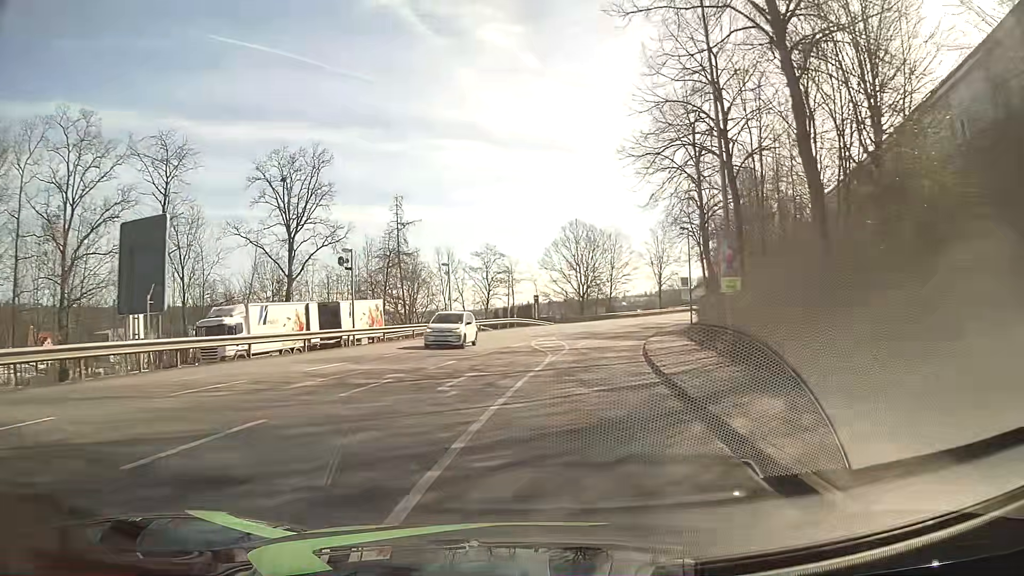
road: tertiary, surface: asphalt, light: Day
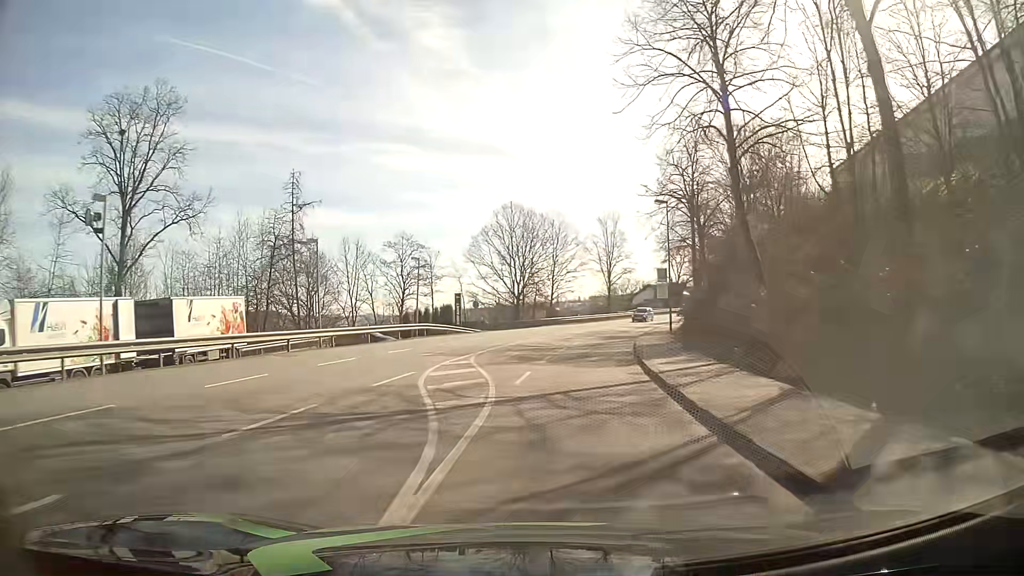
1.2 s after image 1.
(+0.6, +15.7) m; +5°
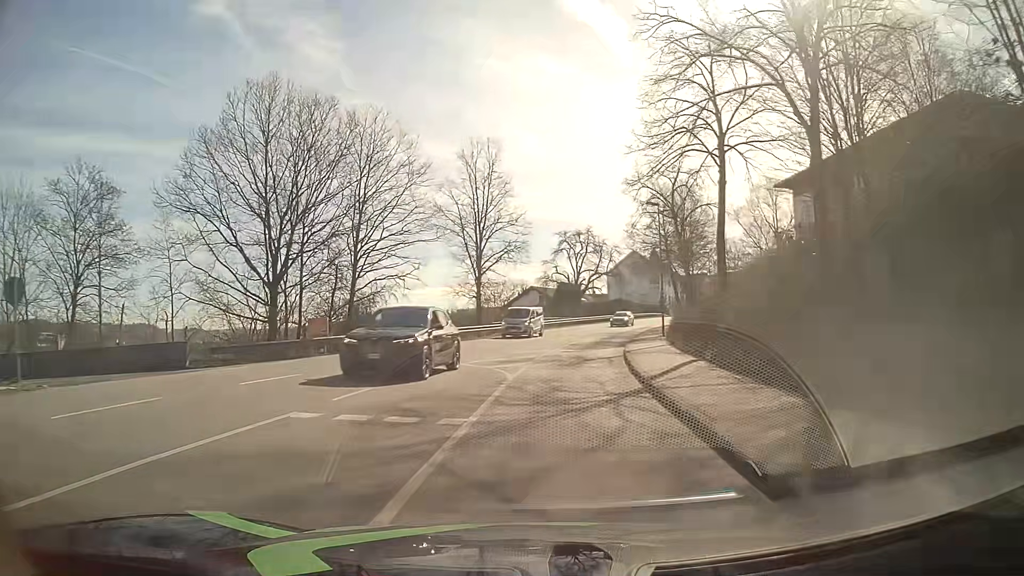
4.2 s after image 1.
(+4.1, +38.8) m; +11°
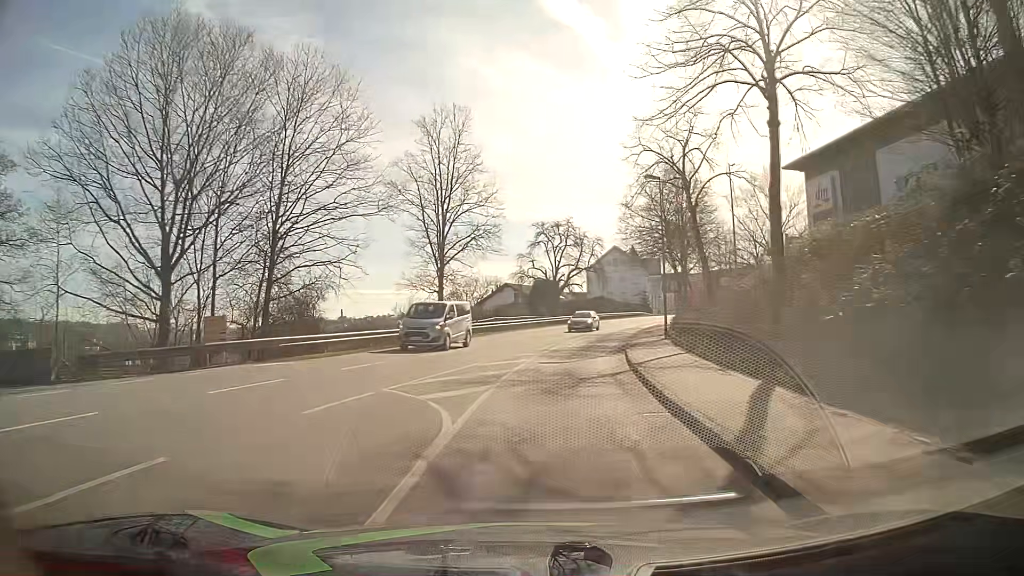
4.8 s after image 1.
(+0.1, +7.8) m; +2°
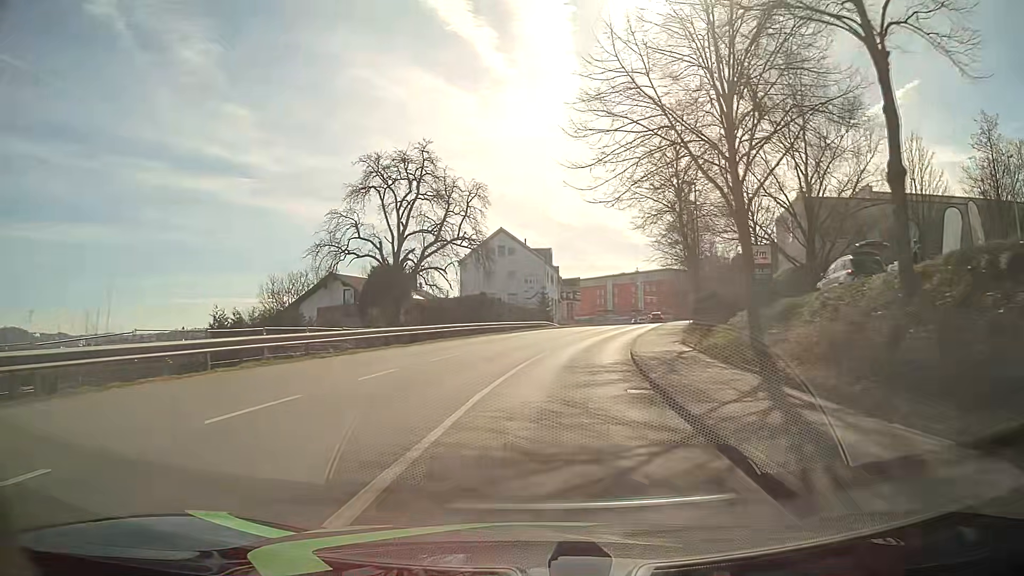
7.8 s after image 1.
(+3.5, +38.0) m; +10°
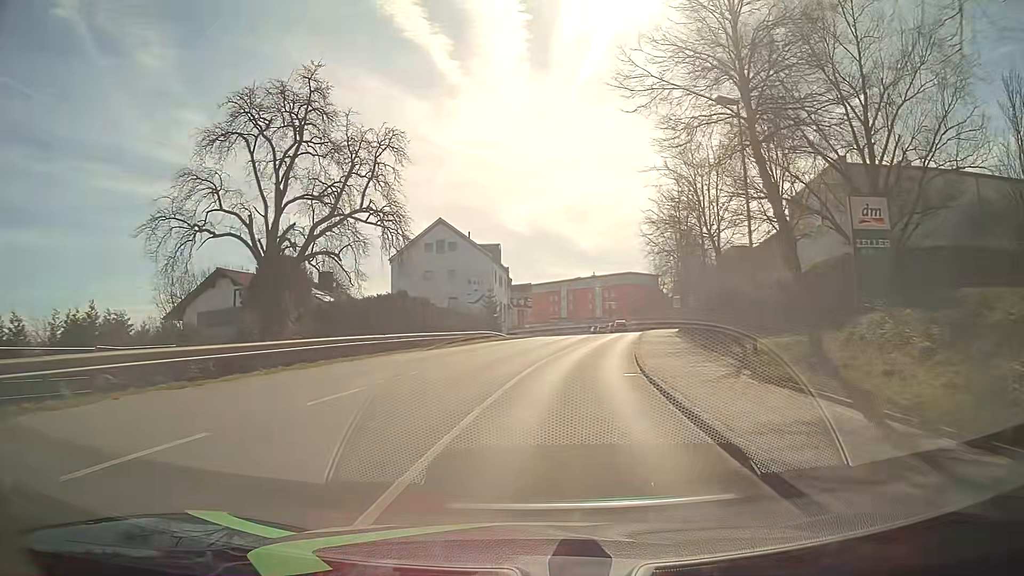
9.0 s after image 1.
(+0.6, +14.9) m; +5°
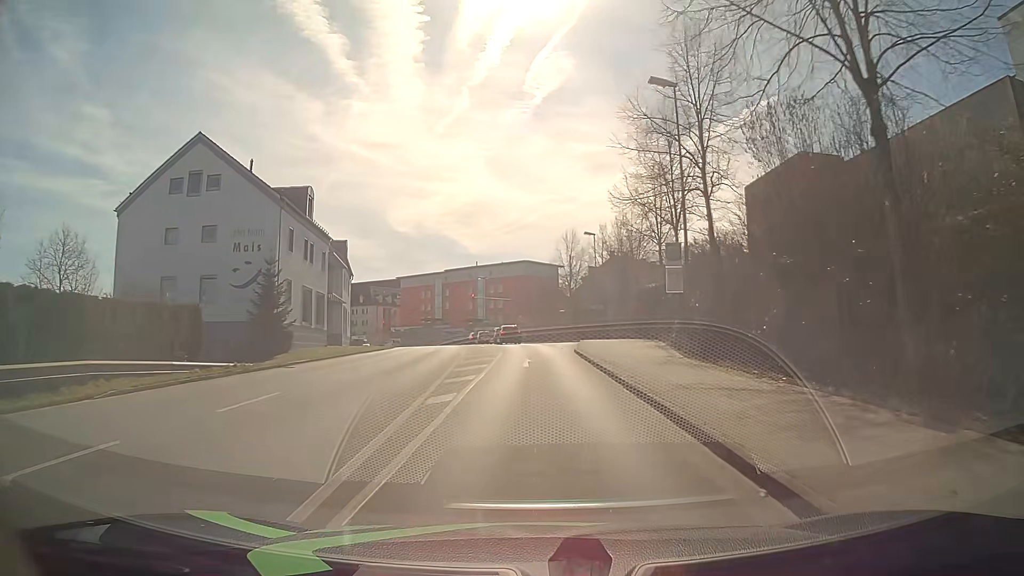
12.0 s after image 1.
(+3.3, +36.0) m; +10°
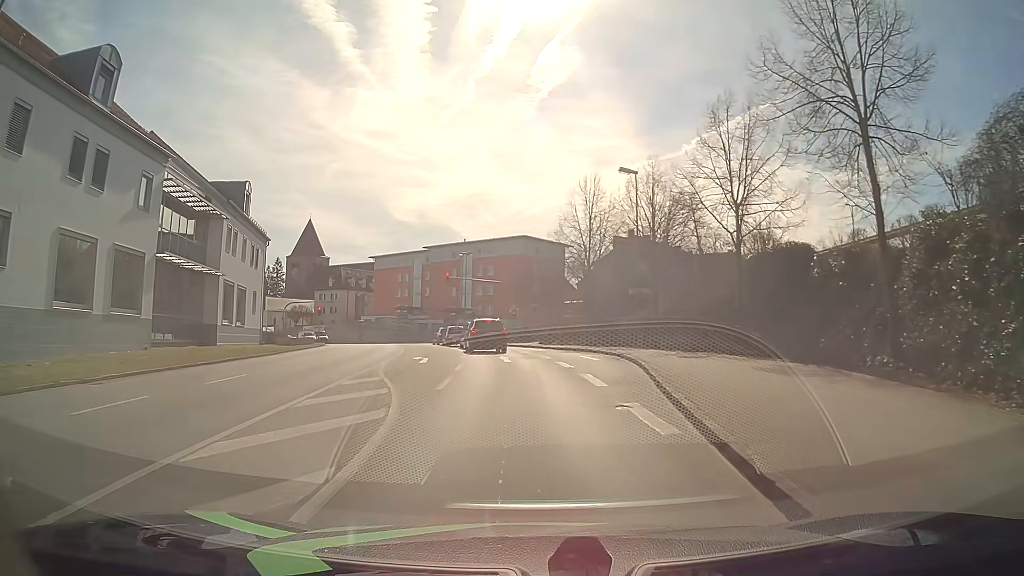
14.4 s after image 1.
(+0.1, +25.5) m; 0°
(0, +10) (-1, +20) (-2, +30) (-3, +40) (-5, +50) (-8, +59) (-11, +69) (-15, +78) (-19, +87) (-24, +95) m
